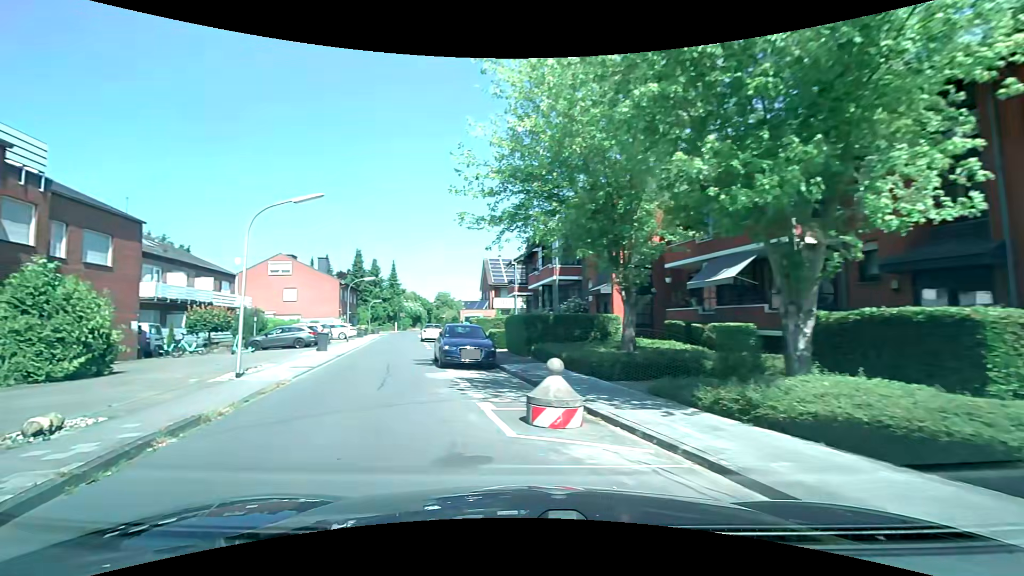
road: residential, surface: asphalt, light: Day
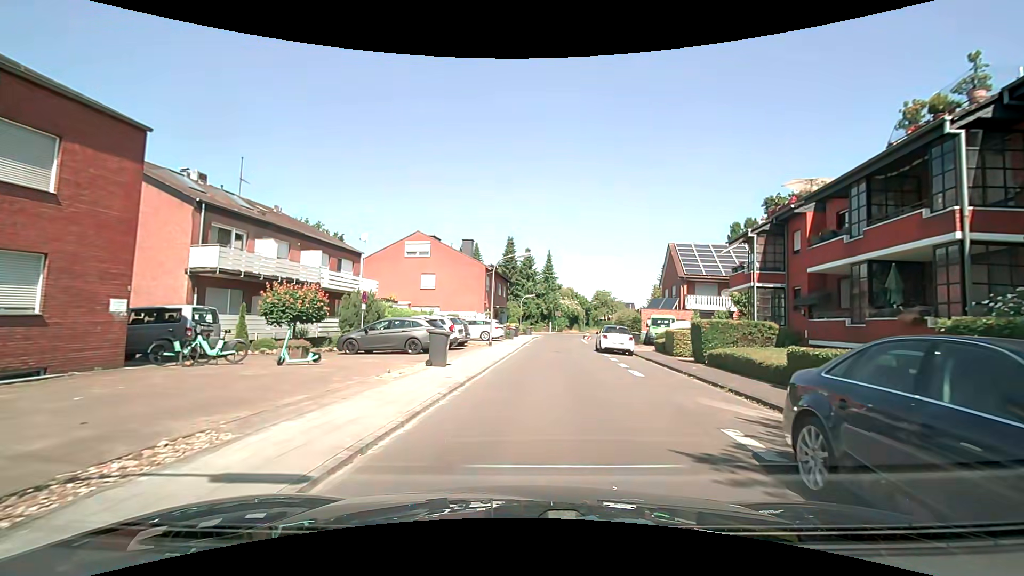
(-4.2, +14.1) m; -20°
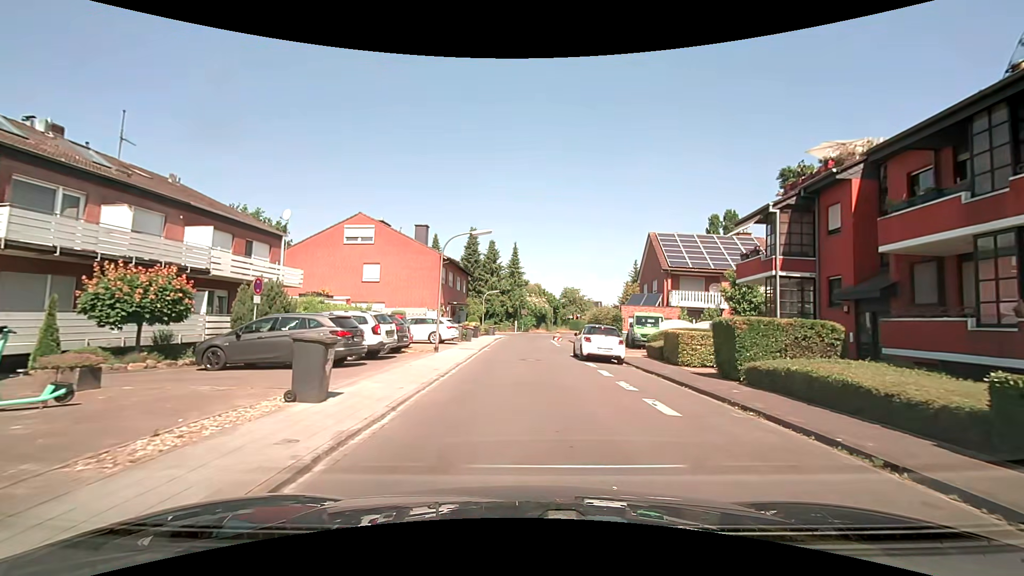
(+0.3, +6.5) m; +5°
(0, +10) (0, +20) (0, +30) (0, +40) (+1, +50) (+3, +60) (+6, +69) (+9, +79) (+12, +88) (+17, +97) m
